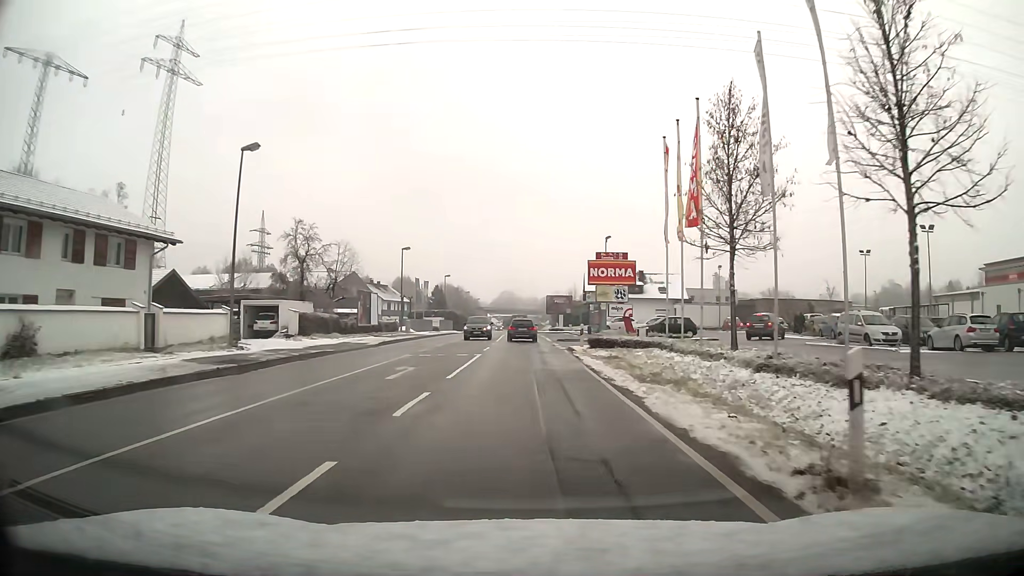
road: primary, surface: asphalt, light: Day
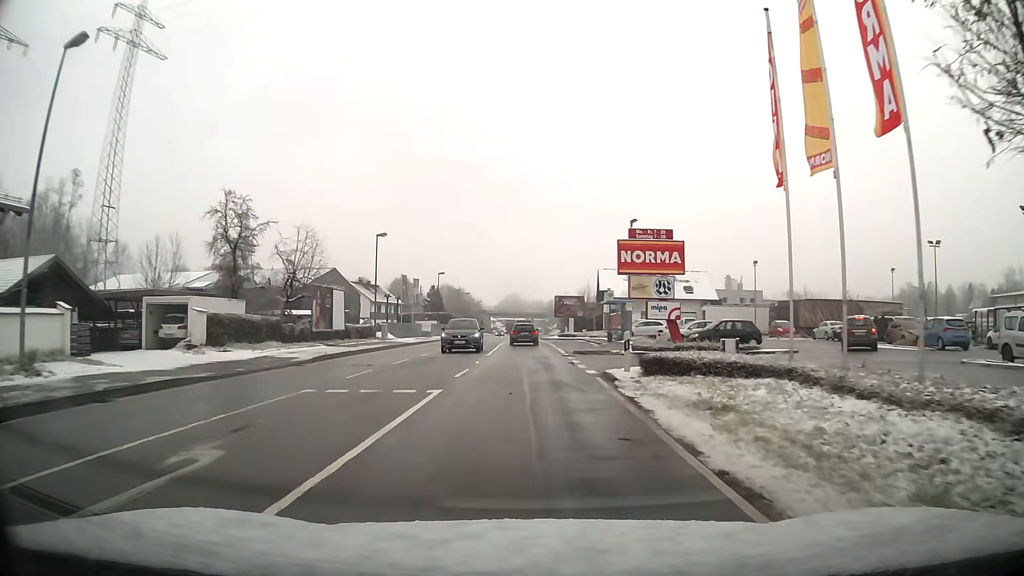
(-0.1, +12.4) m; -1°
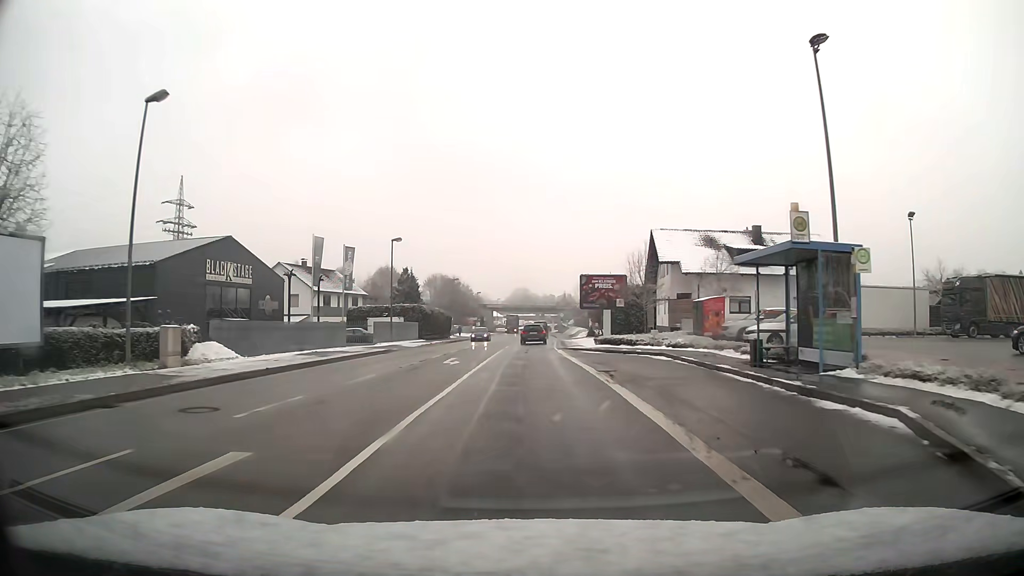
(-0.2, +32.7) m; -1°
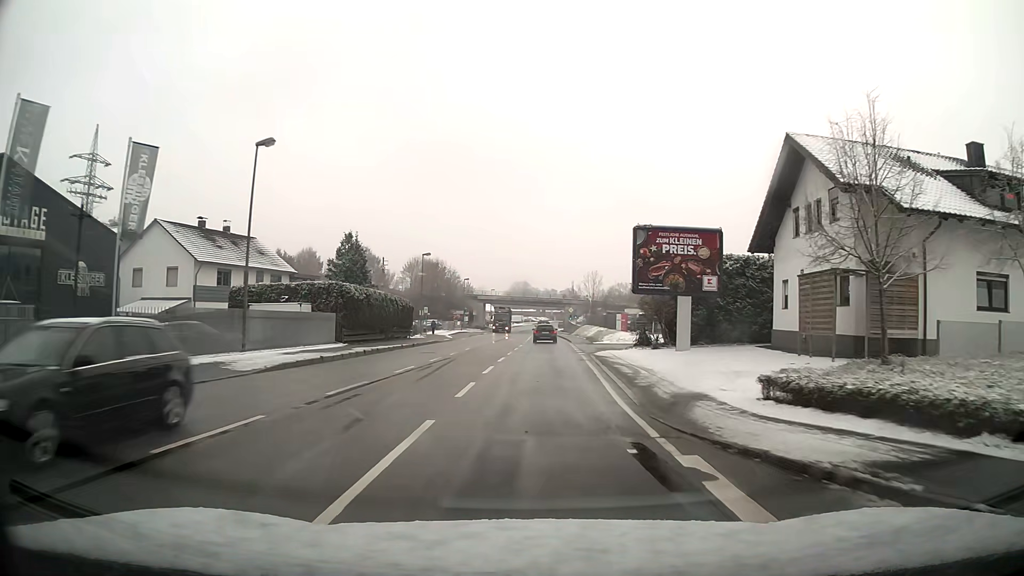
(-0.1, +27.7) m; +1°
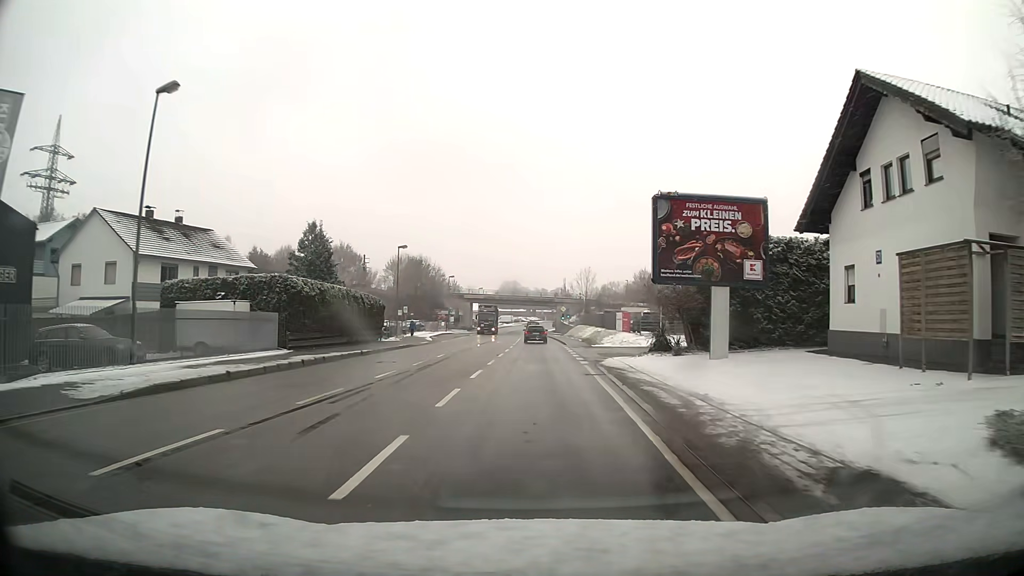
(0.0, +7.1) m; +1°
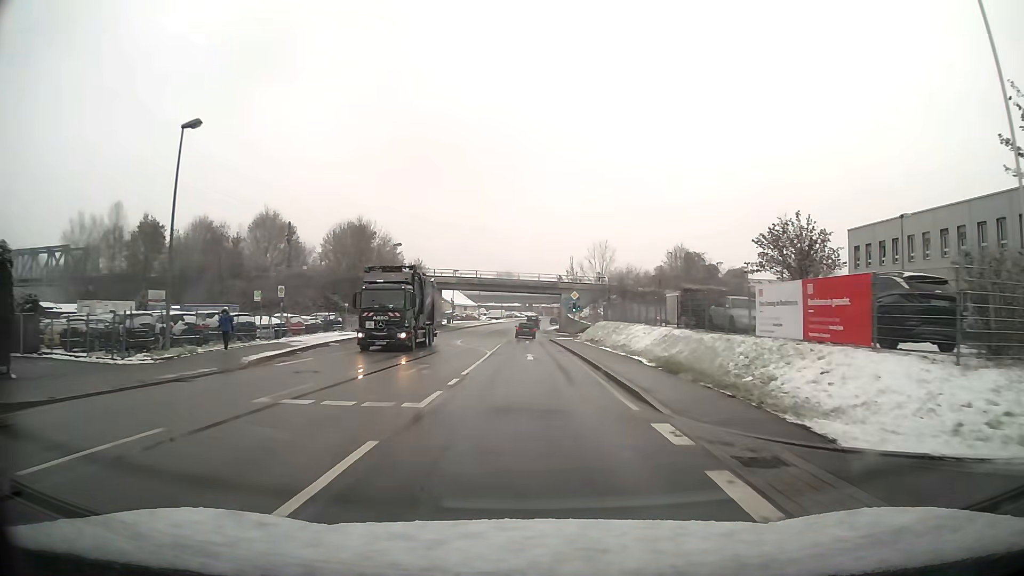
(+0.2, +36.6) m; 0°
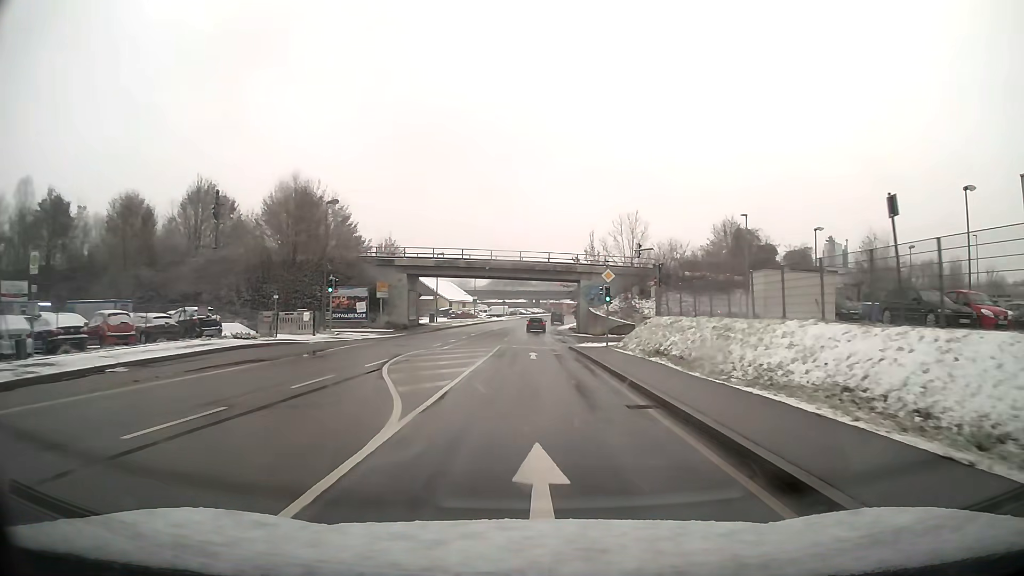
(-0.1, +22.6) m; 0°
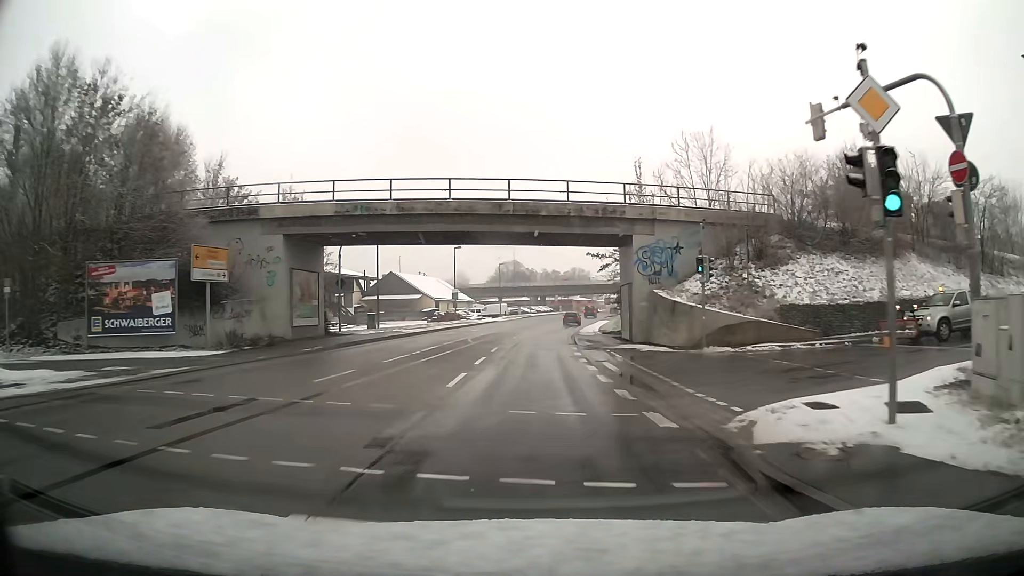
(-0.1, +30.5) m; 0°
